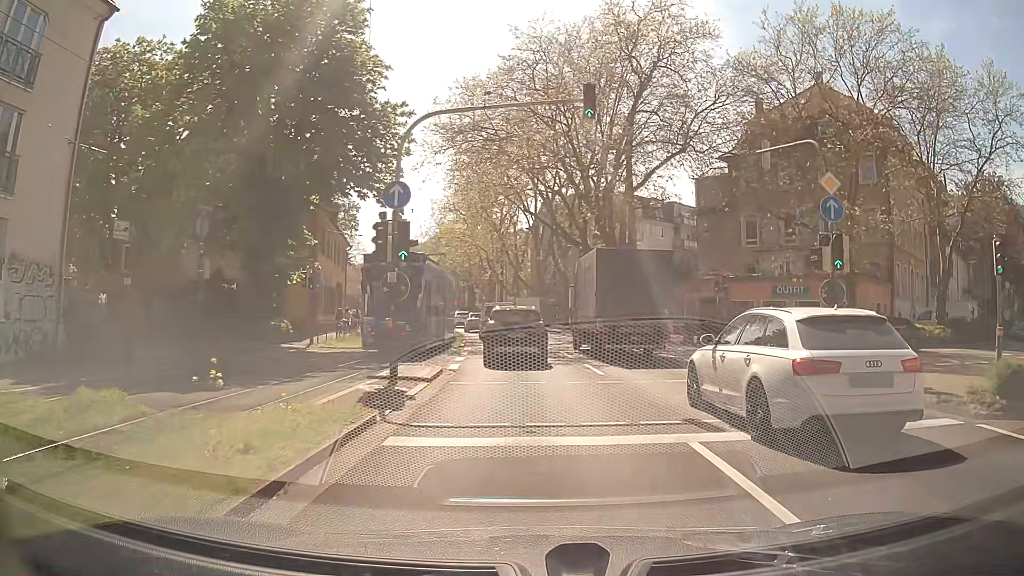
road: primary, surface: asphalt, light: Day
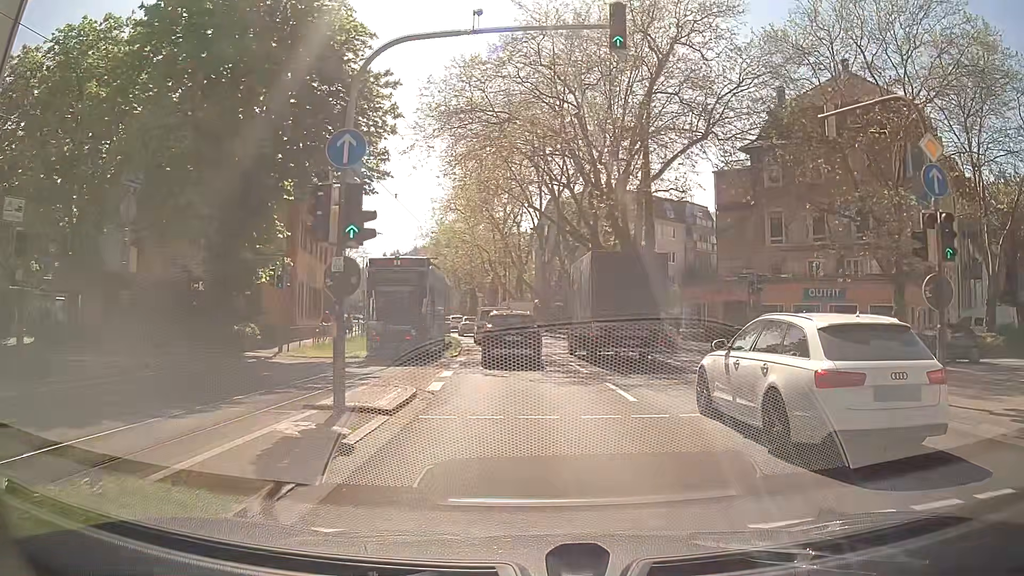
(0.0, +4.3) m; -1°
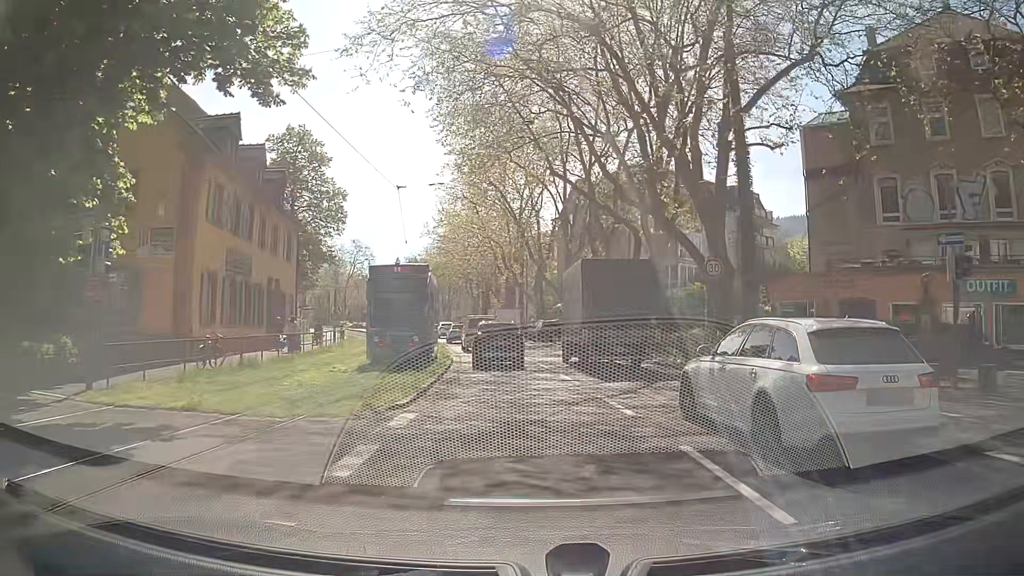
(-0.1, +12.9) m; -1°
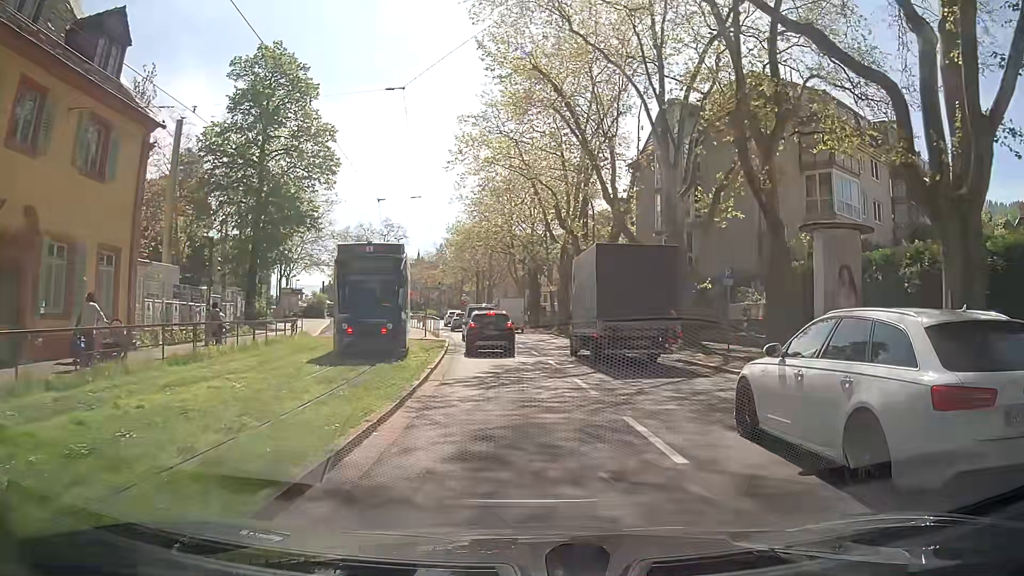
(-1.0, +21.8) m; -6°
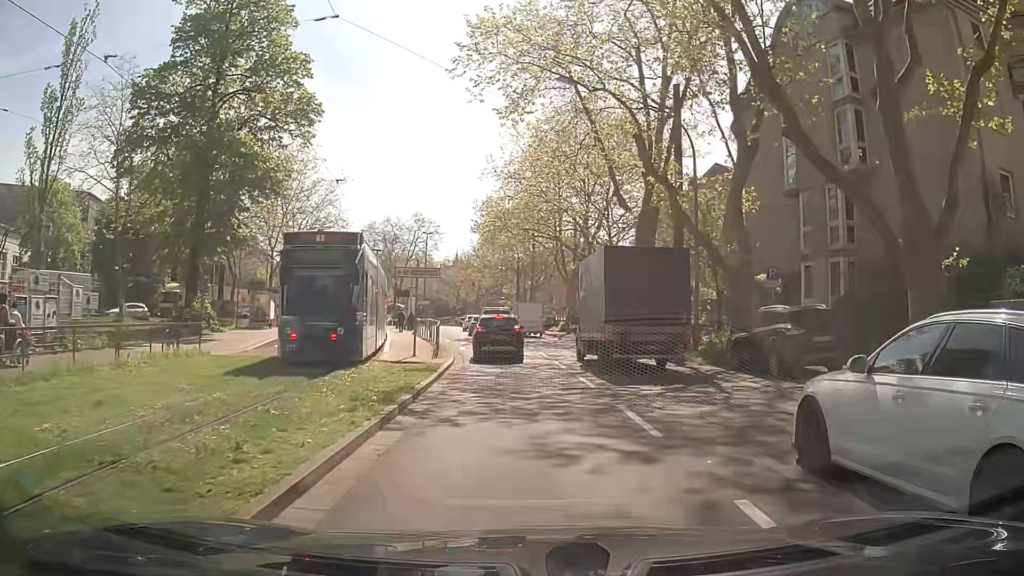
(-0.1, +16.1) m; -1°
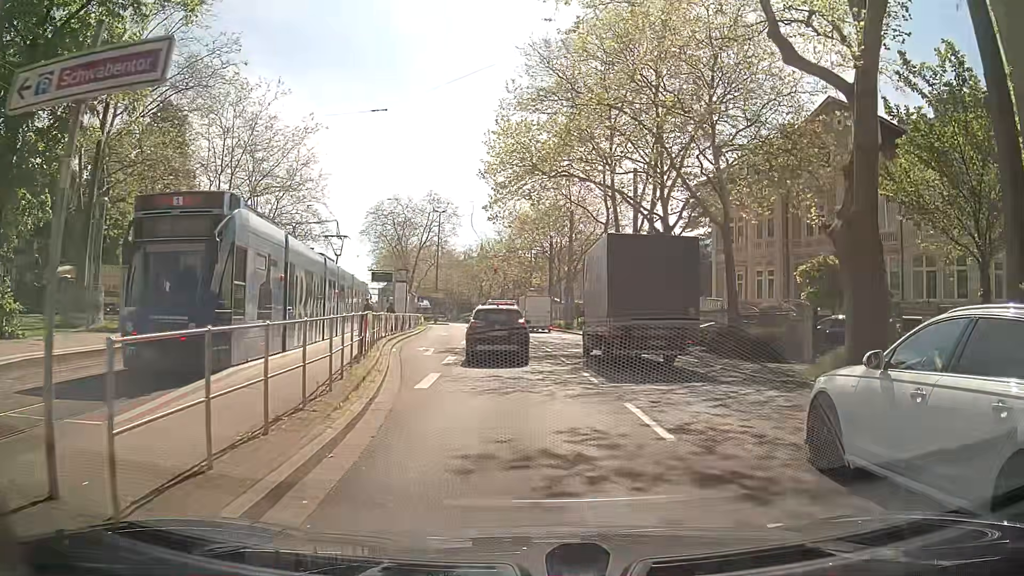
(-0.9, +18.6) m; -5°
